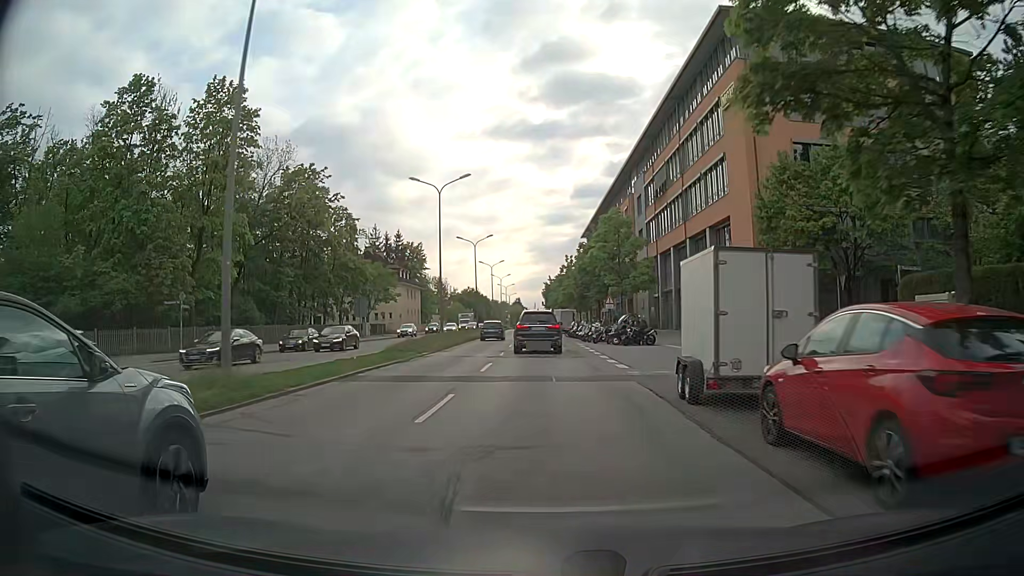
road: secondary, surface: asphalt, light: Day
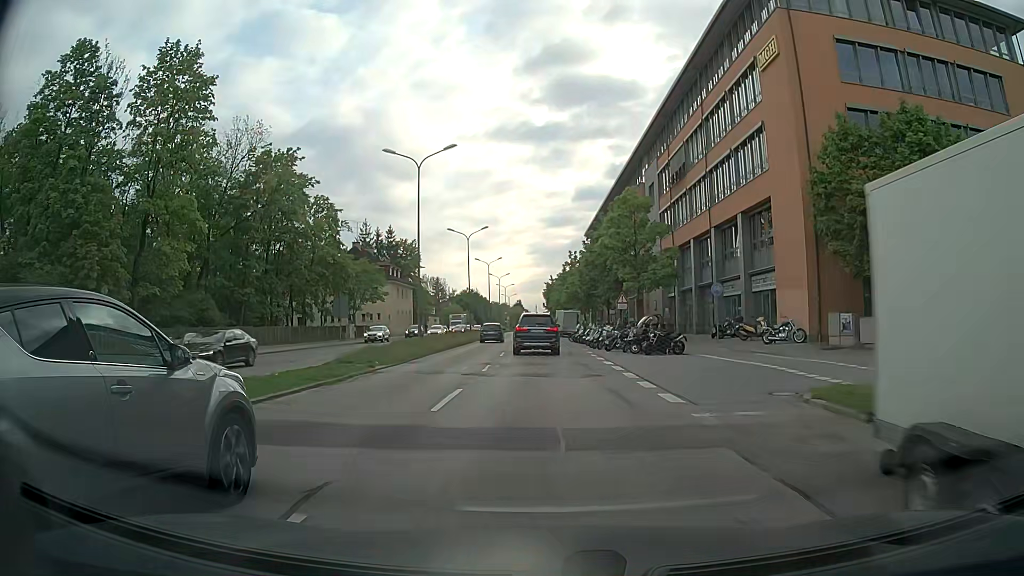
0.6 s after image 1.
(0.0, +7.7) m; 0°
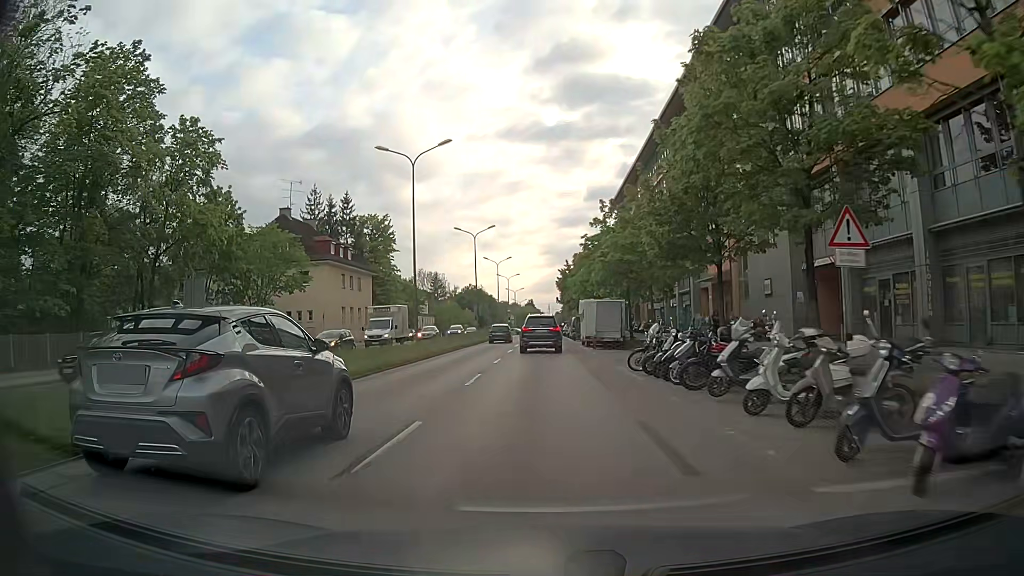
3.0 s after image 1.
(-0.2, +31.6) m; -1°
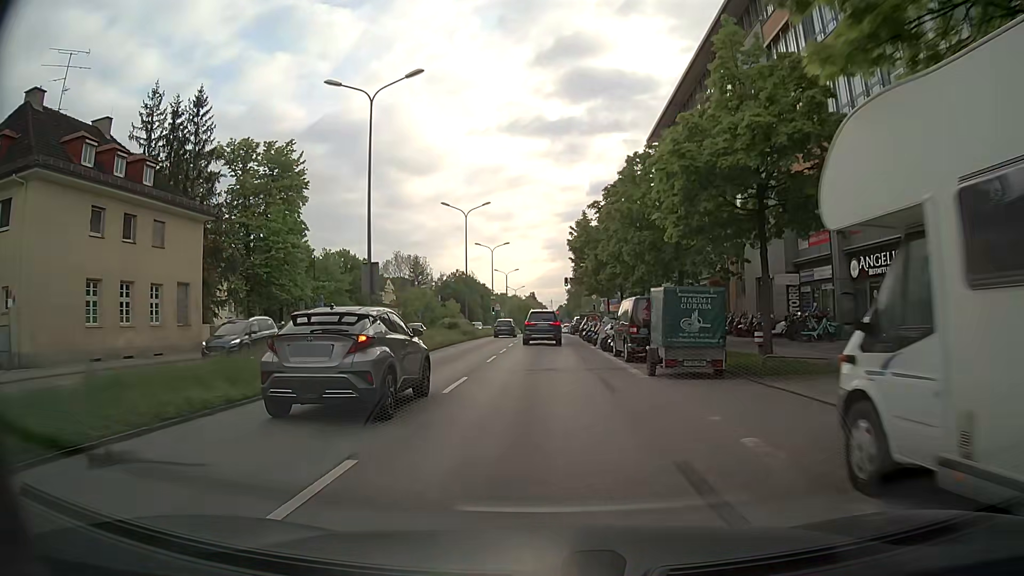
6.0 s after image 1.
(-0.1, +39.4) m; 0°
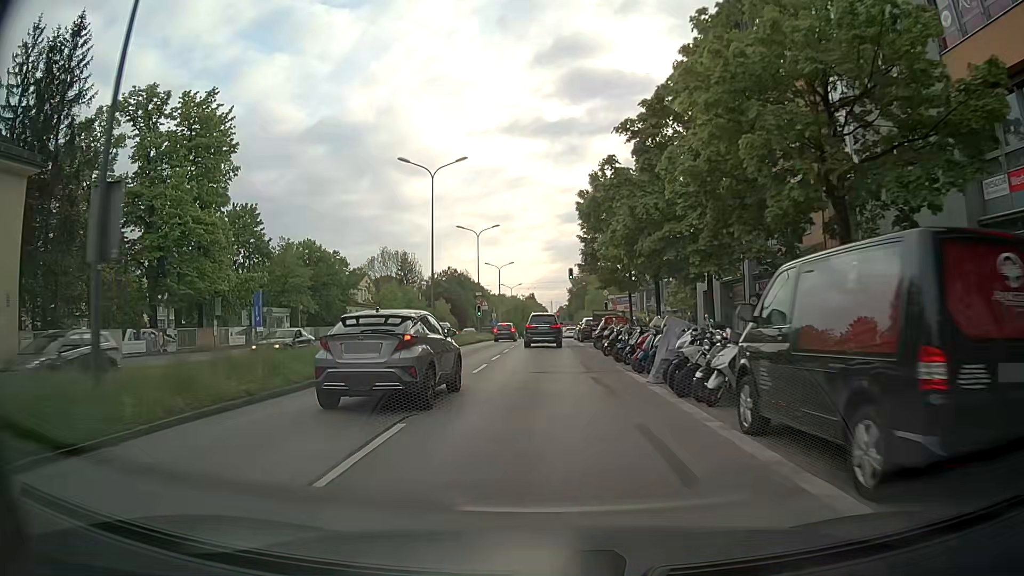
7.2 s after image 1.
(0.0, +15.8) m; 0°
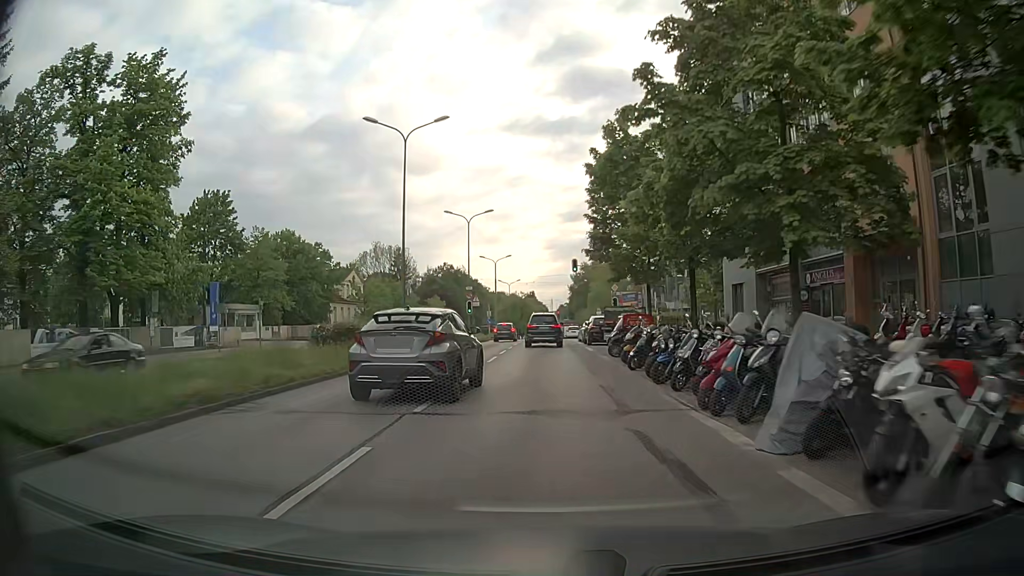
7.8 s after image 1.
(+0.1, +7.8) m; 0°
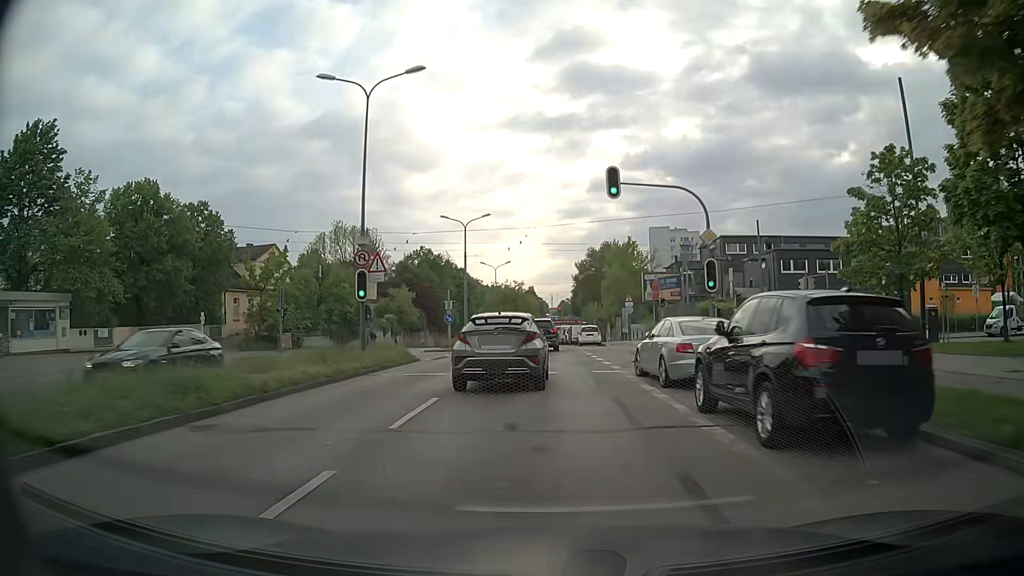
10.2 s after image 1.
(+0.4, +31.5) m; 0°
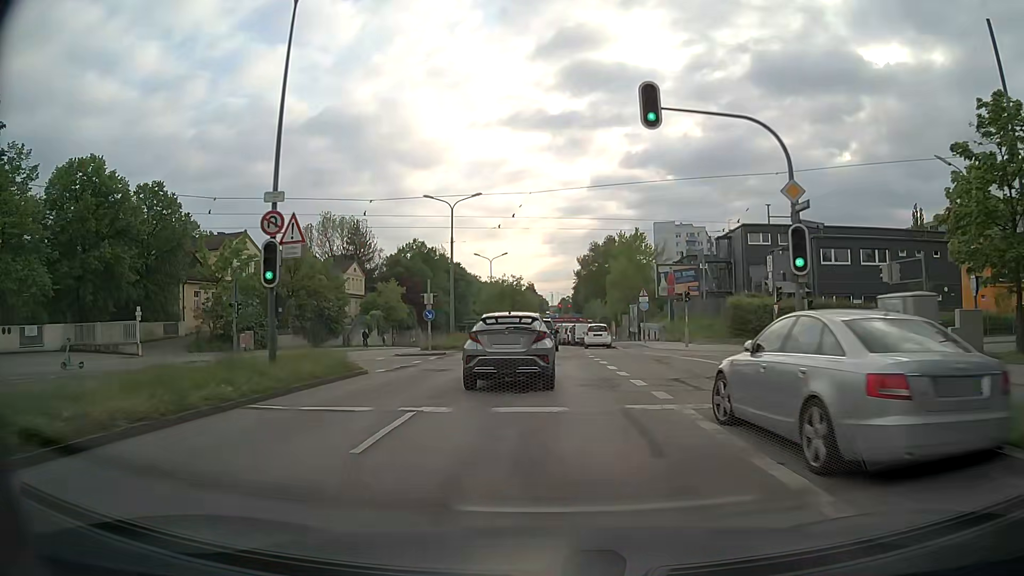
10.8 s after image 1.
(0.0, +7.9) m; 0°
(0, +10) (0, +20) (0, +30) (0, +40) (0, +50) (0, +60) (-1, +70) (-1, +80) (-1, +90) (-1, +100) m
